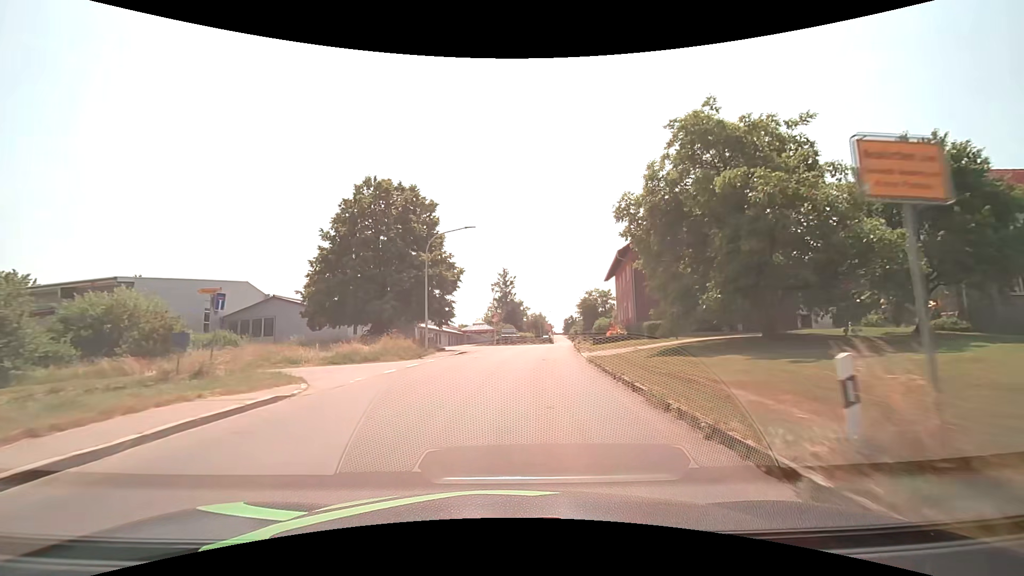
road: tertiary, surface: asphalt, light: Day
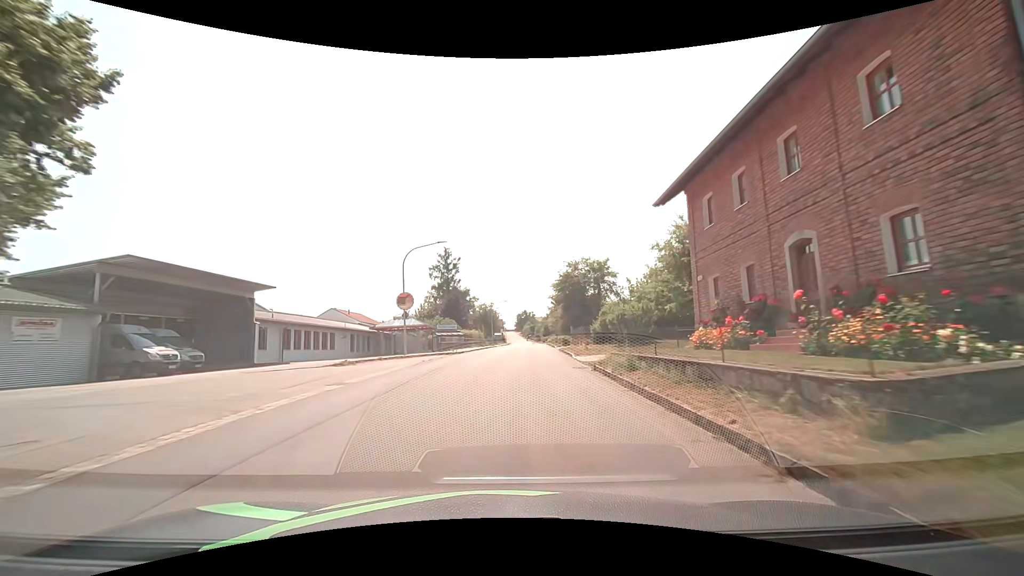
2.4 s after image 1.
(+1.6, +30.5) m; +6°
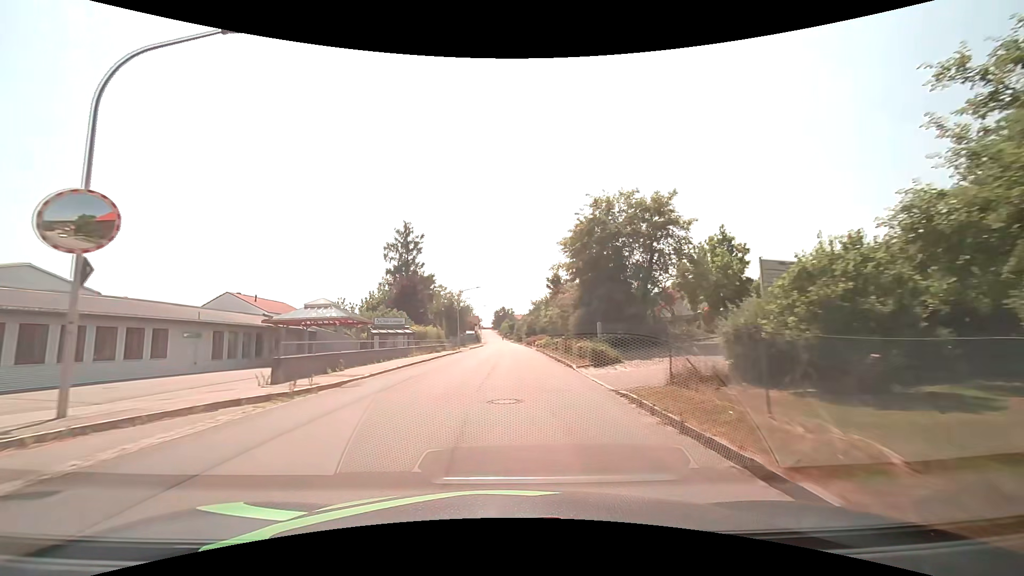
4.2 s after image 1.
(+0.5, +23.0) m; +3°
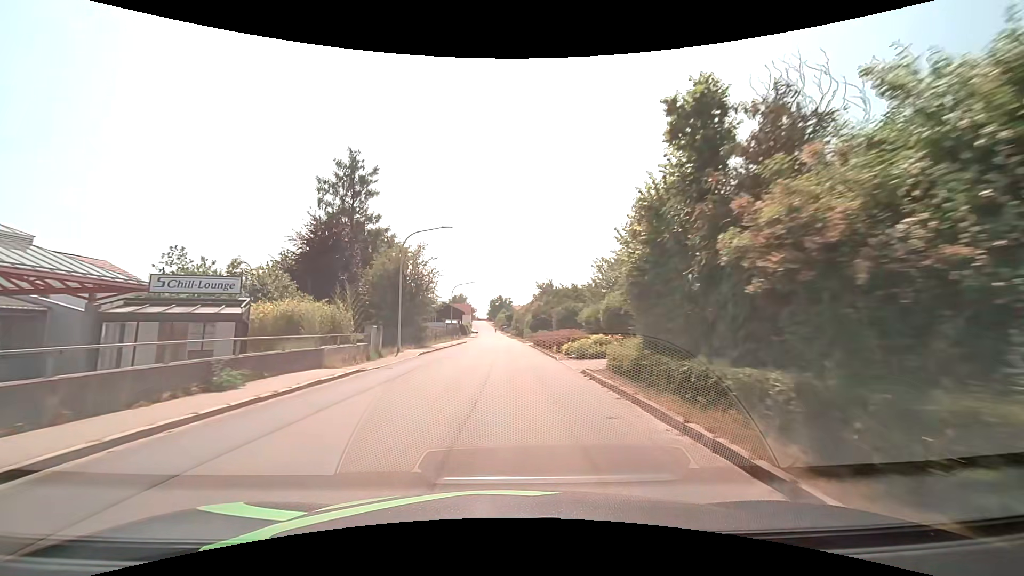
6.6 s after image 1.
(+0.1, +30.9) m; 0°
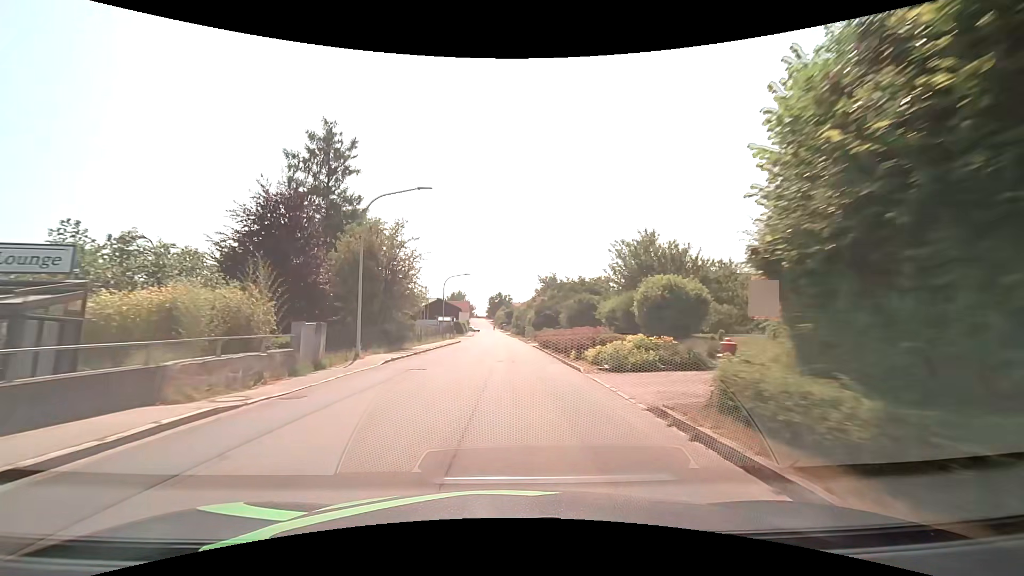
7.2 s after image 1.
(0.0, +7.8) m; 0°
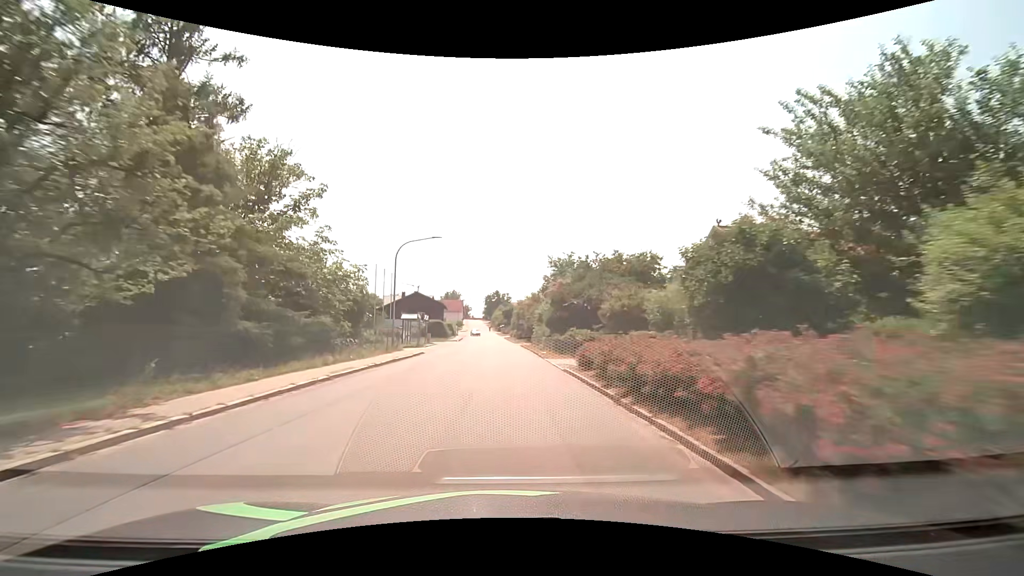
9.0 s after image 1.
(+0.1, +23.2) m; +1°
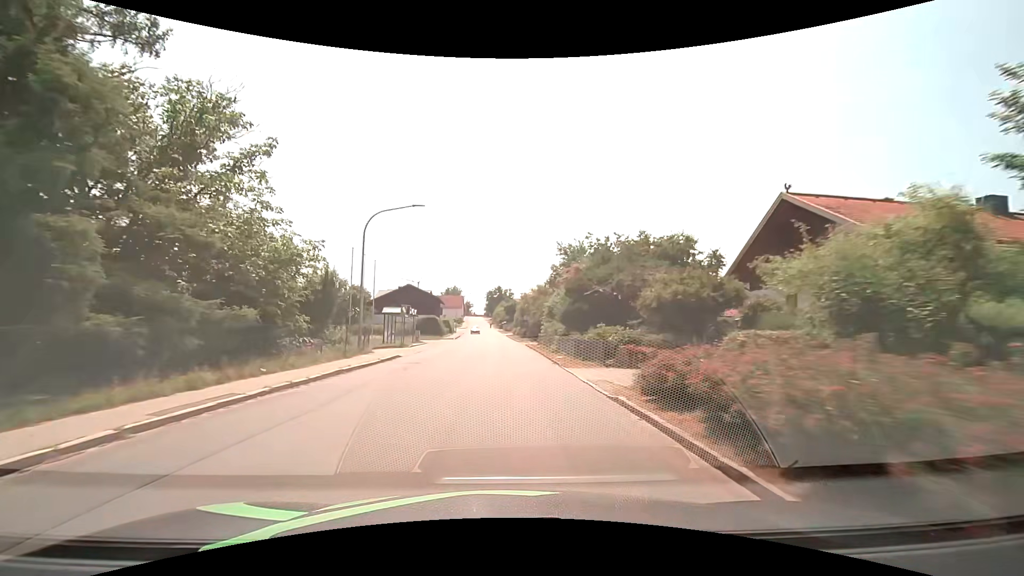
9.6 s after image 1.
(0.0, +7.7) m; 0°
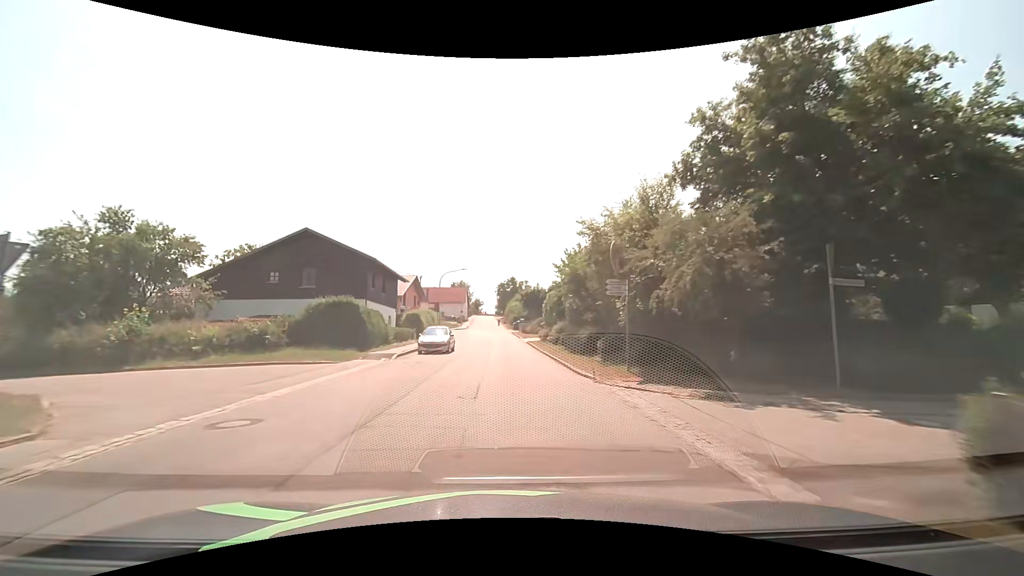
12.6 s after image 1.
(-0.7, +38.3) m; -1°
(0, +10) (0, +20) (-1, +30) (-1, +40) (-1, +50) (-2, +60) (-2, +70) (-3, +80) (-3, +90) (-4, +100) m
